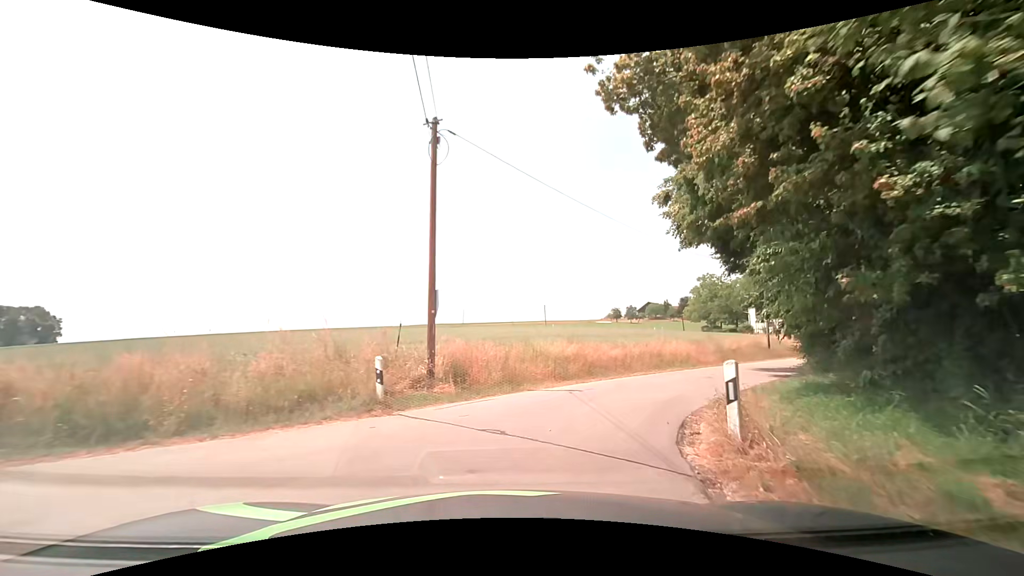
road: unclassified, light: Day
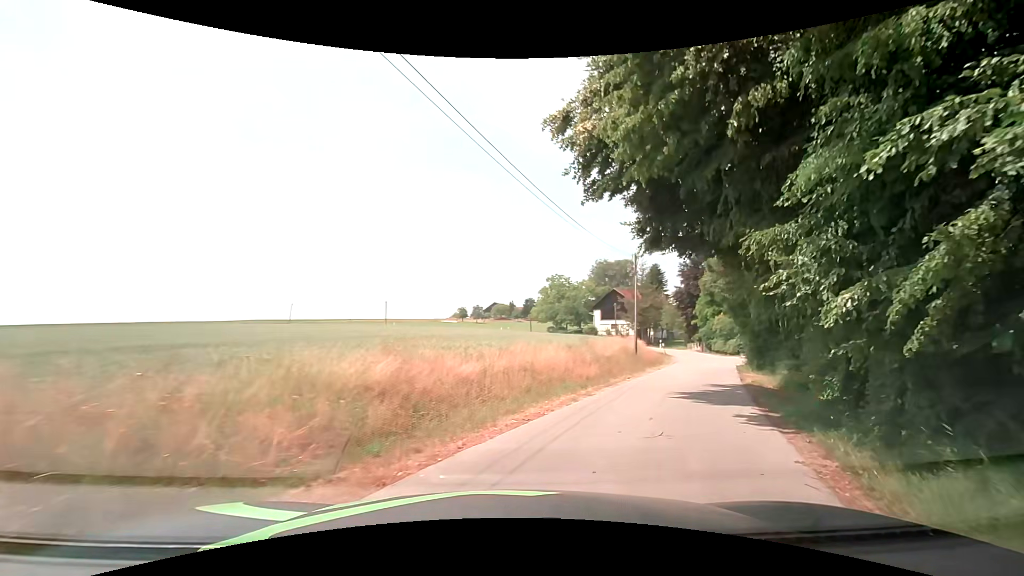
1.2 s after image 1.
(+1.1, +8.7) m; +17°
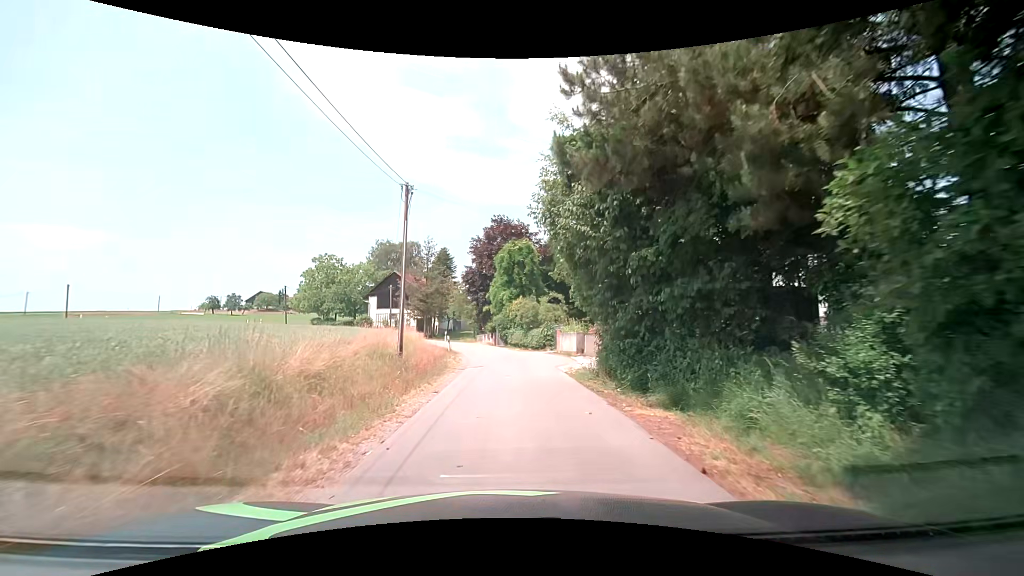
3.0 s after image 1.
(+3.9, +14.2) m; +25°
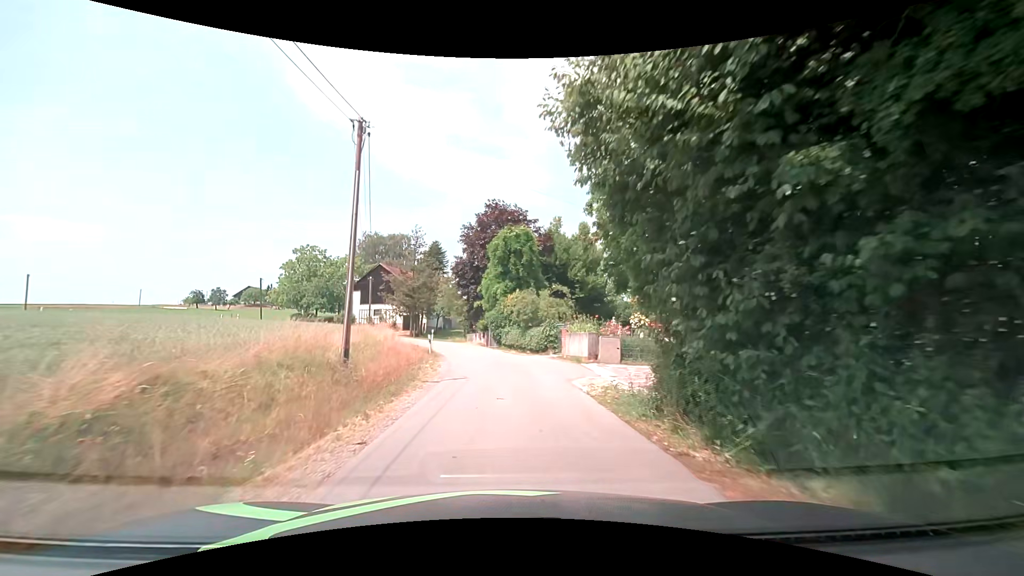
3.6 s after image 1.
(+0.1, +5.8) m; +1°
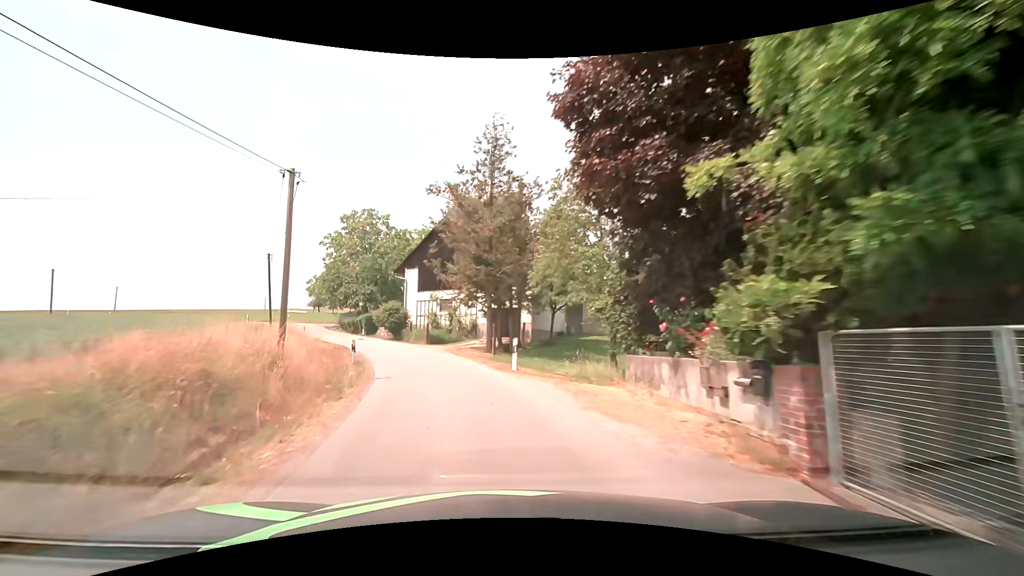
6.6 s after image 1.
(-2.6, +34.3) m; -15°
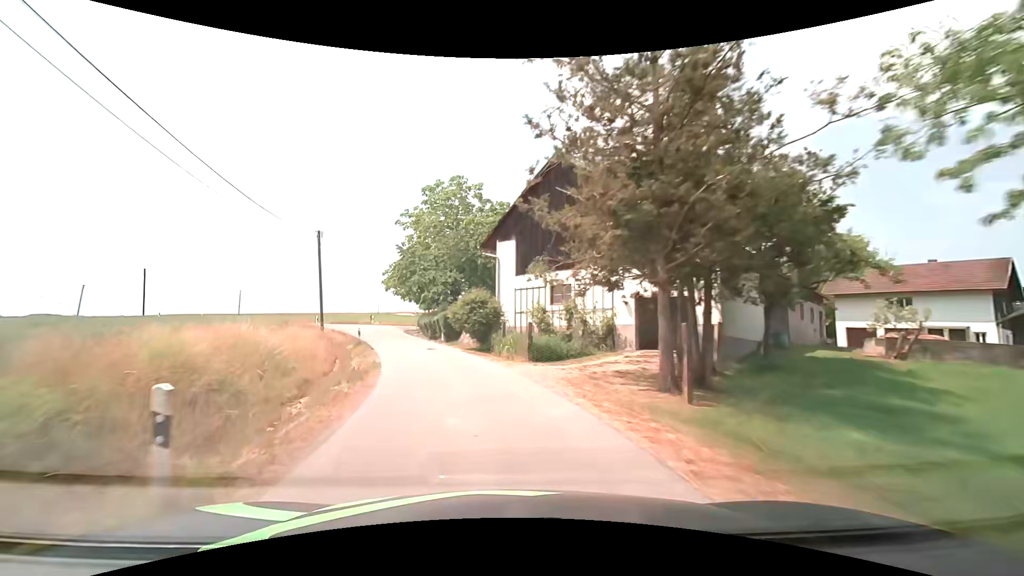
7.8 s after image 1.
(-1.6, +15.0) m; -13°
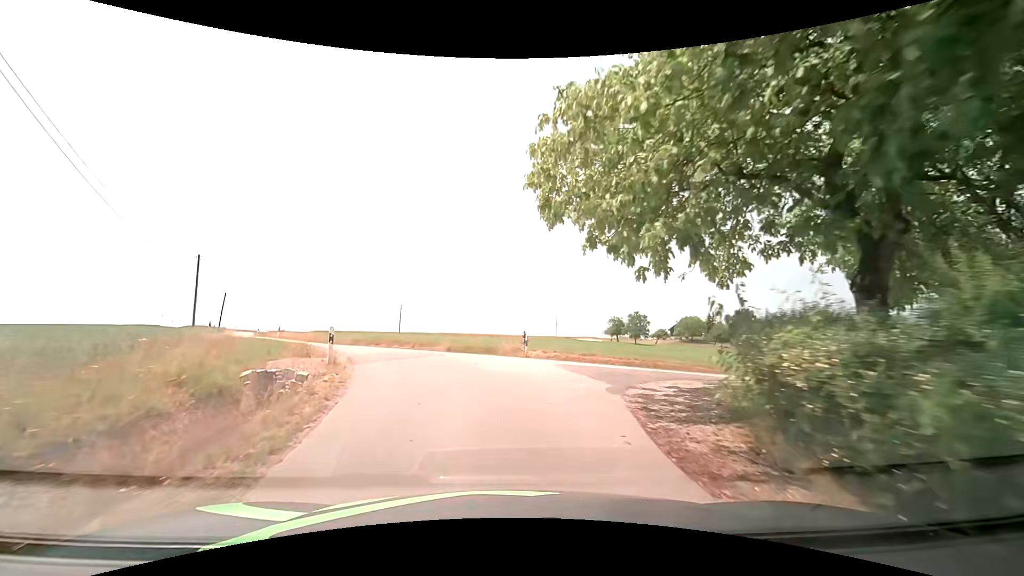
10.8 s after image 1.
(-7.0, +32.7) m; -21°
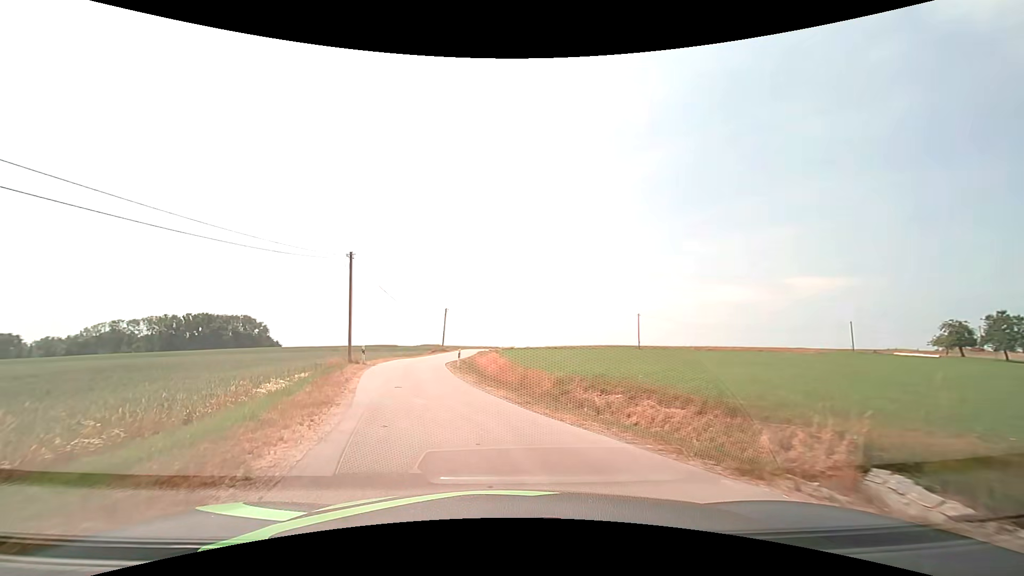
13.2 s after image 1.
(-3.3, +18.7) m; -25°
(-1, +10) (-3, +20) (-5, +29) (-7, +39) (-7, +49) (-7, +59) (-7, +69) (-8, +79) (-8, +89) (-8, +99) m
